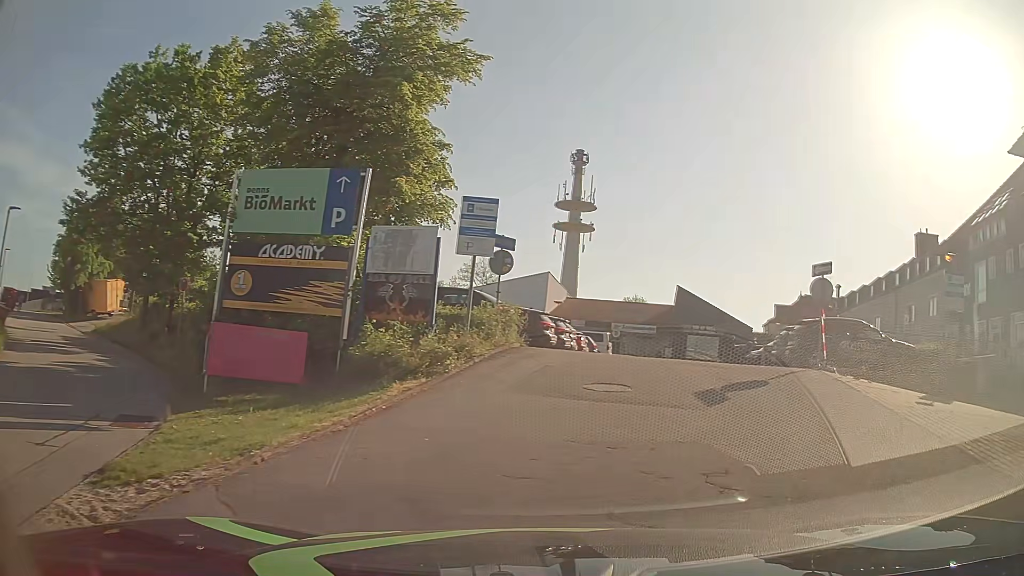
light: Day
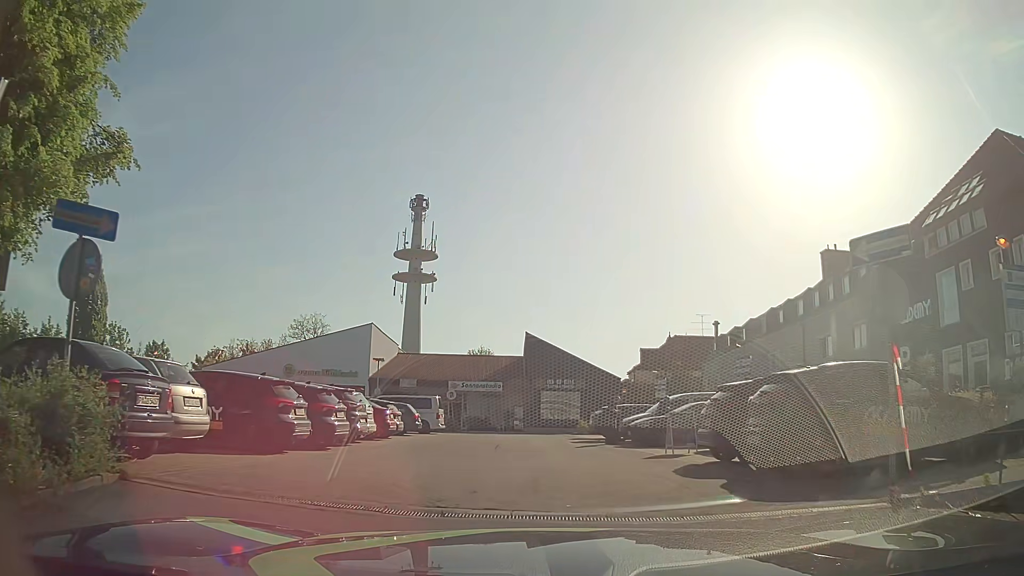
(+1.9, +10.2) m; +13°
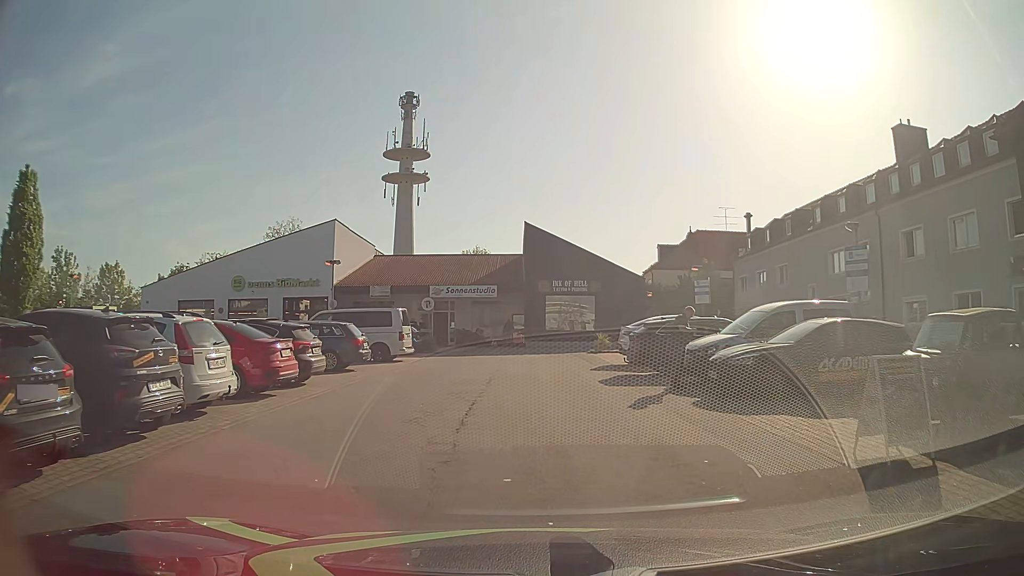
(-0.2, +9.9) m; -3°
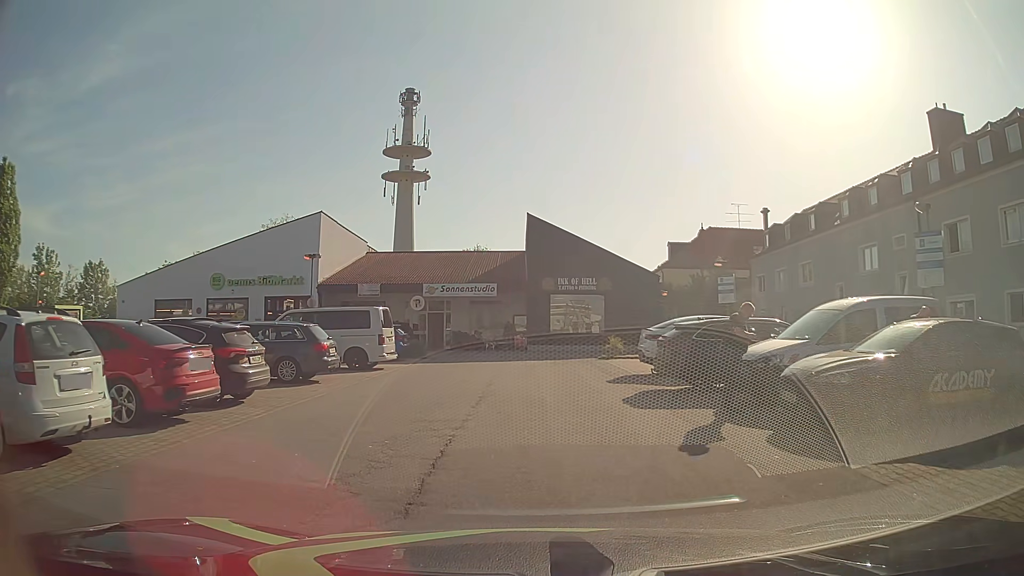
(+0.1, +3.6) m; +1°
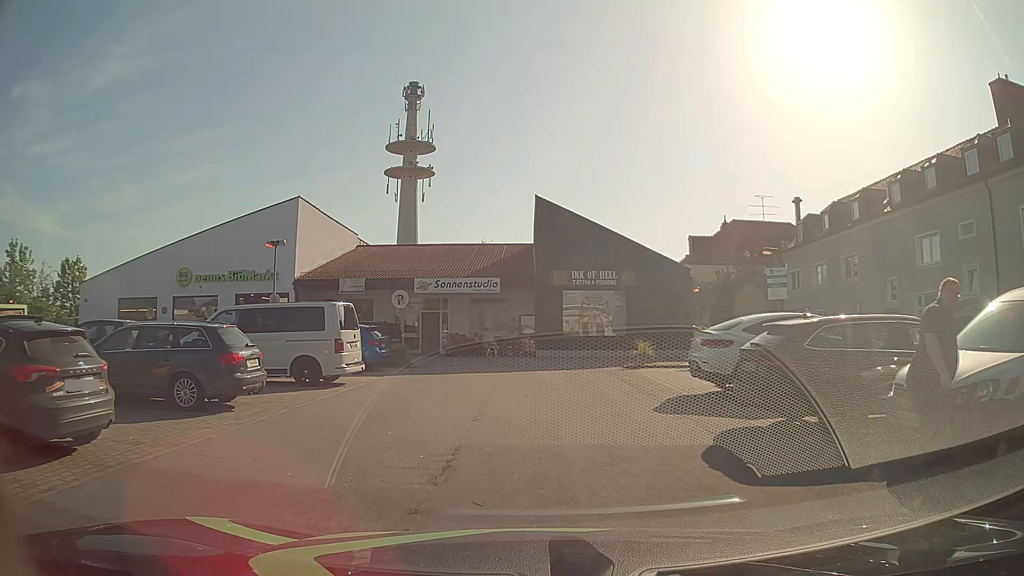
(0.0, +5.3) m; 0°
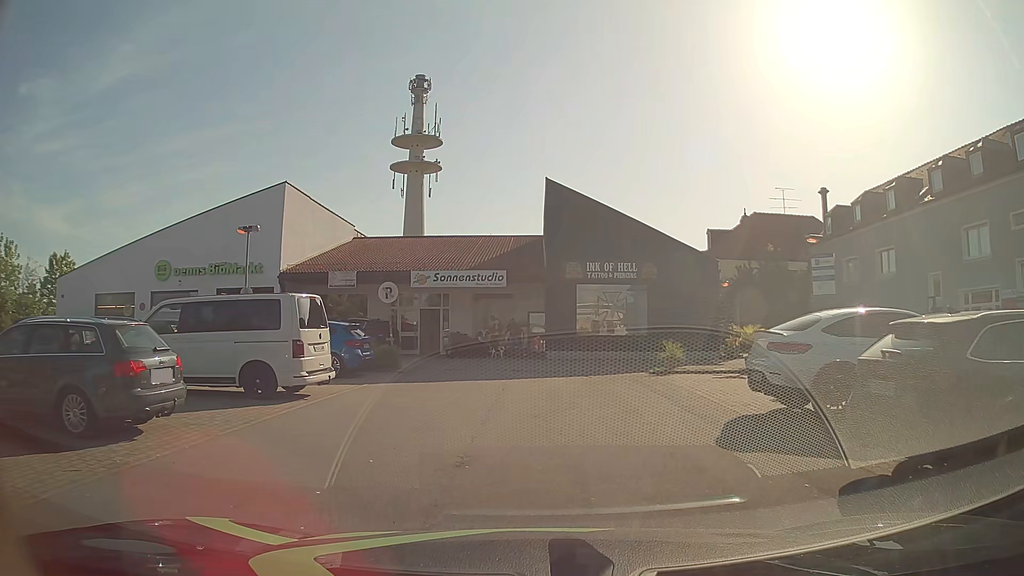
(0.0, +3.2) m; -1°
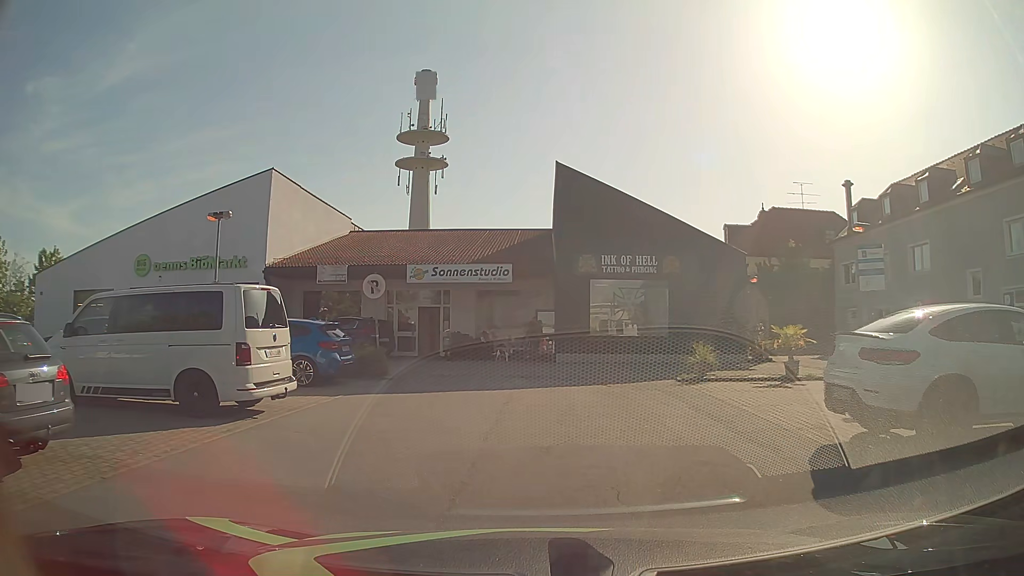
(0.0, +2.6) m; -2°
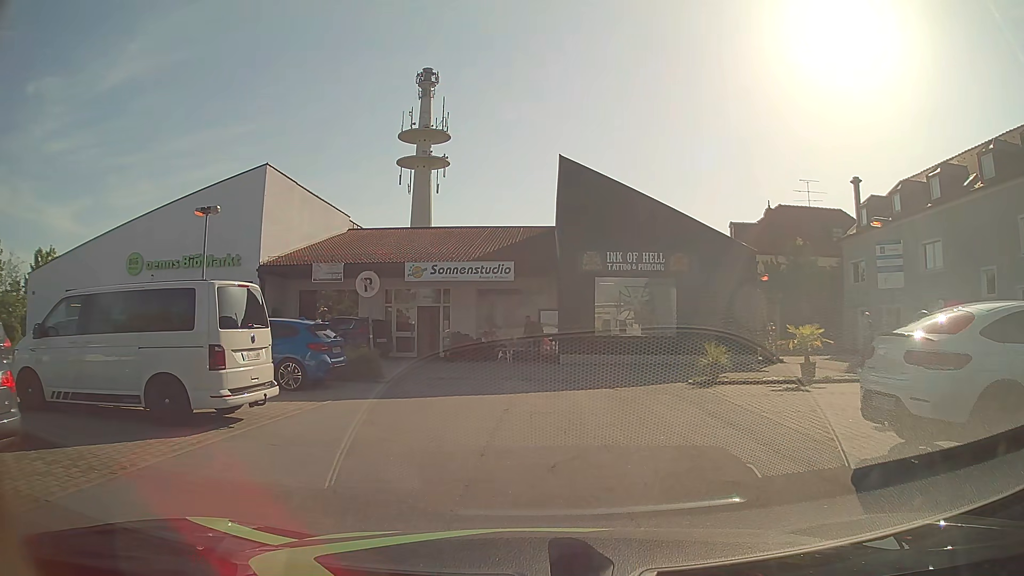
(0.0, +0.9) m; 0°
